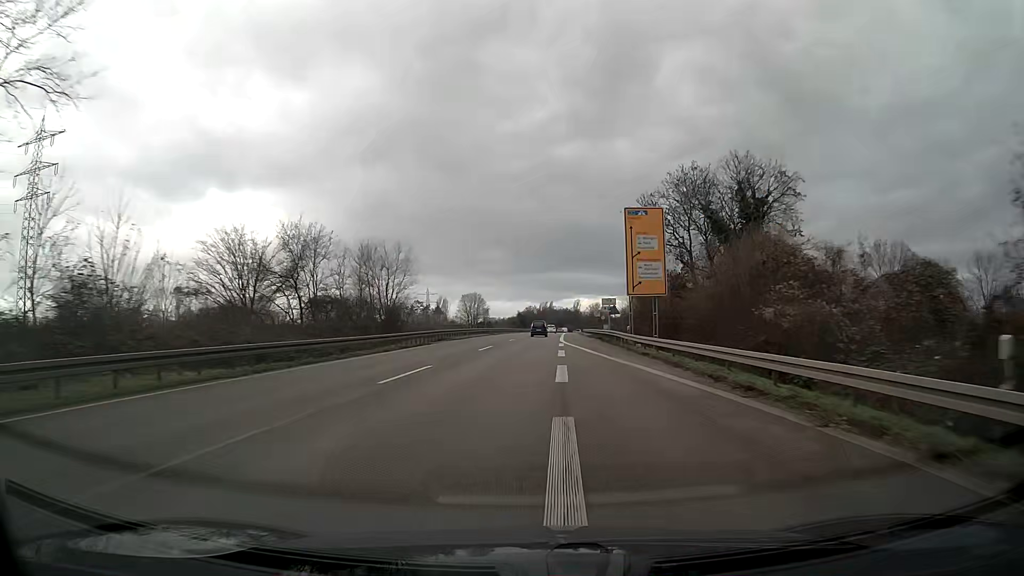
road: trunk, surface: asphalt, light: Day
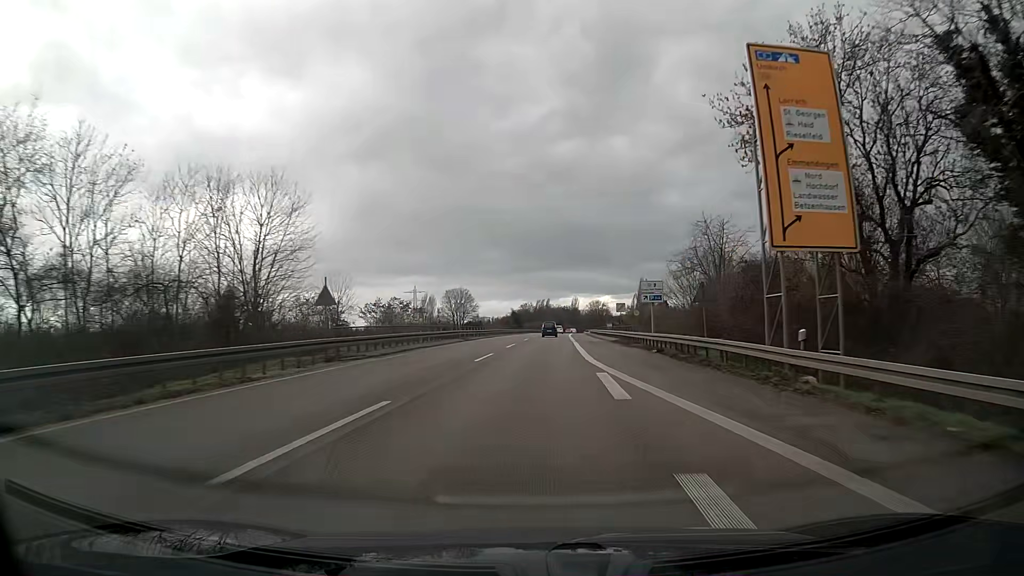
(+0.1, +28.1) m; 0°
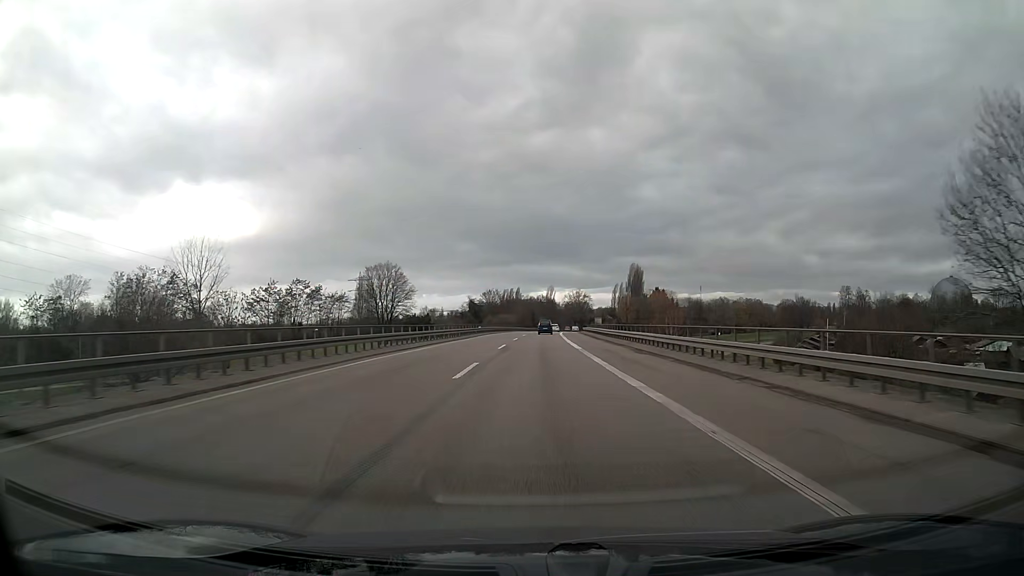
(+1.2, +58.3) m; +2°
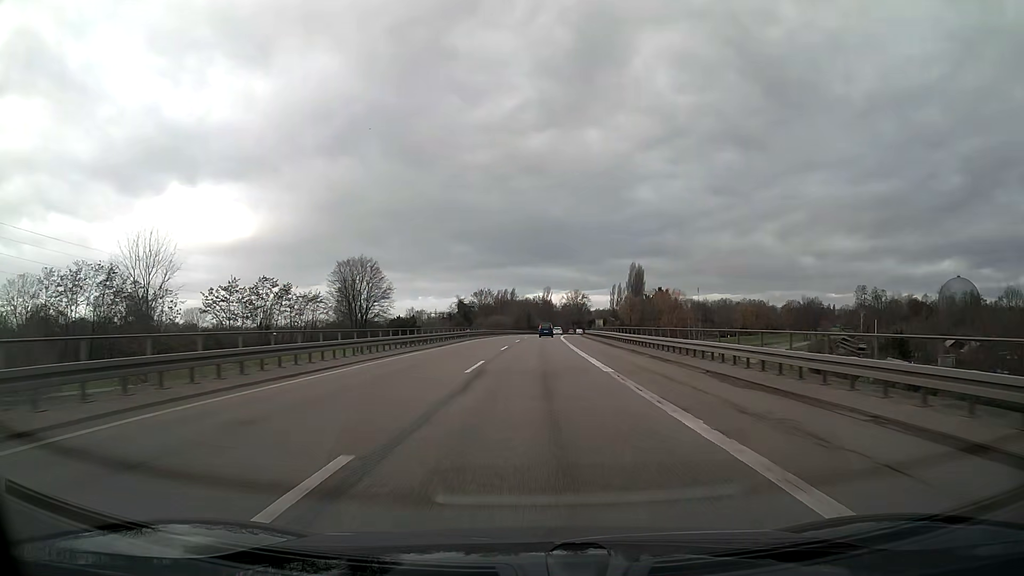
(0.0, +14.9) m; 0°
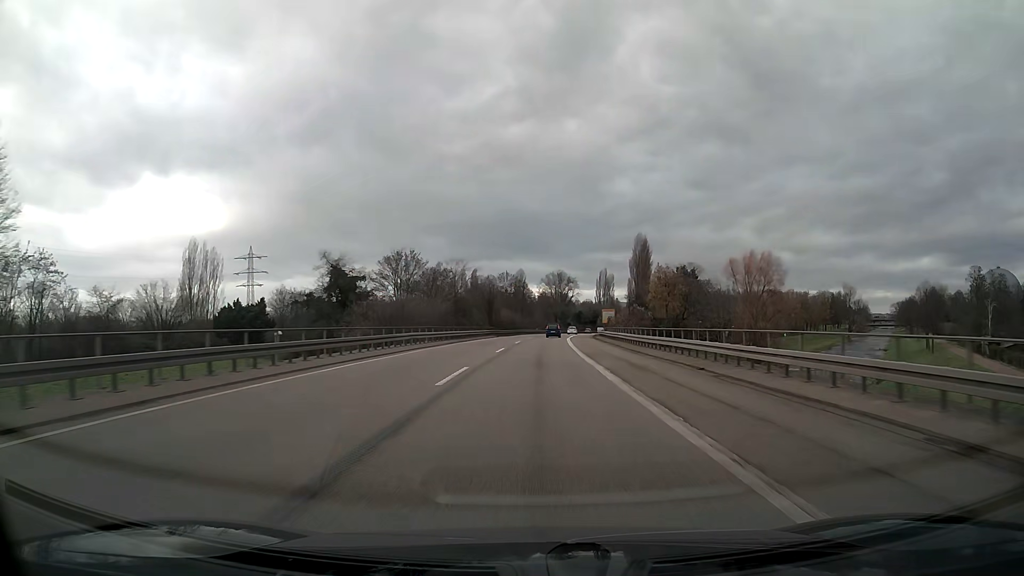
(+1.5, +76.2) m; +2°
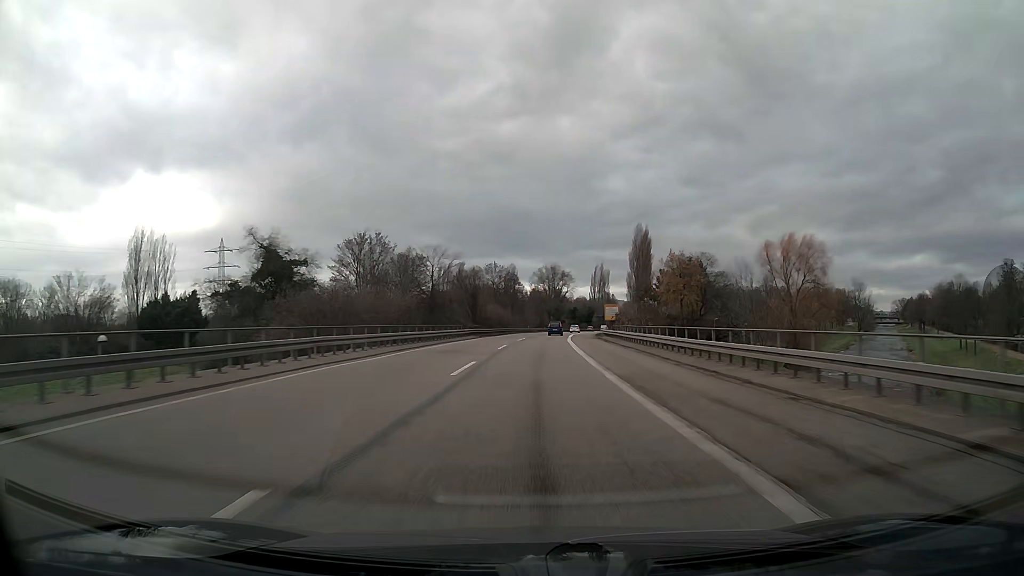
(+0.1, +15.5) m; +1°
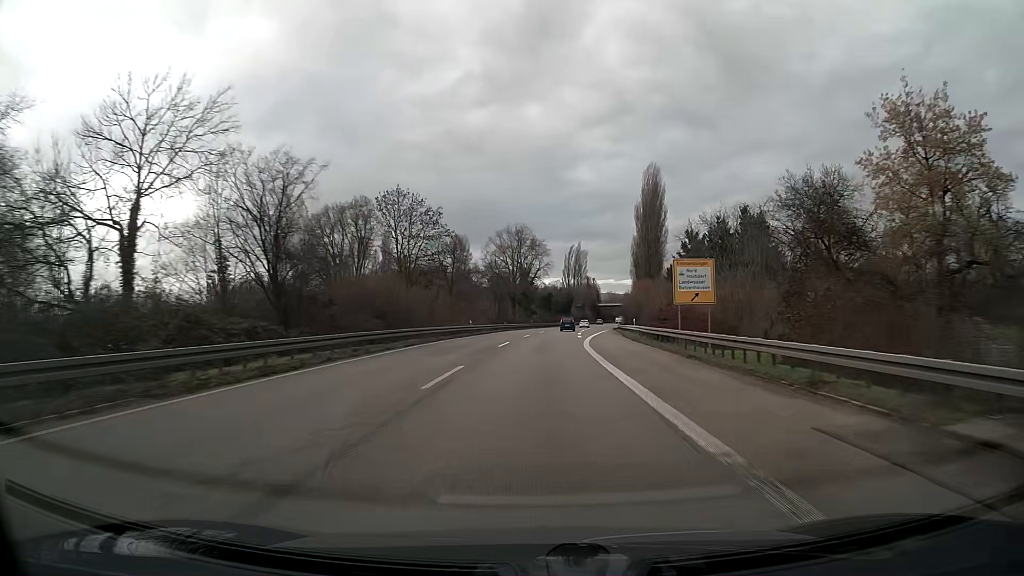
(+1.7, +62.8) m; +3°
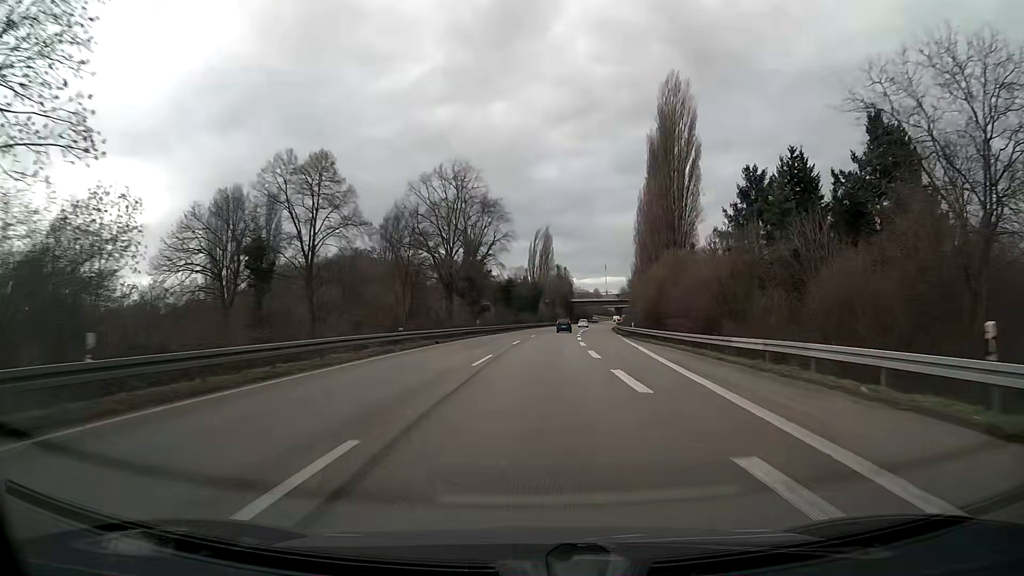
(+1.3, +47.8) m; +3°
